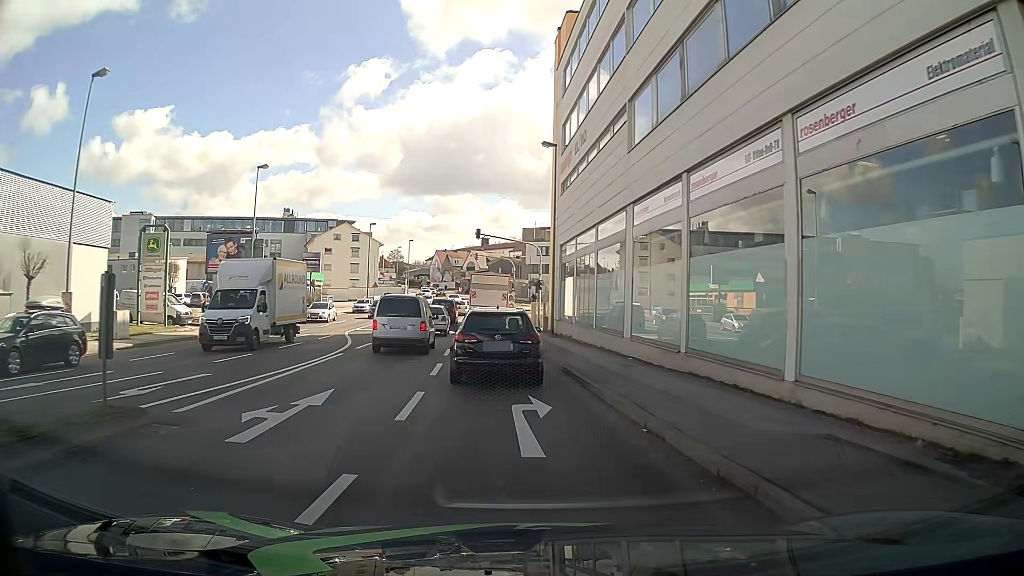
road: tertiary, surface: asphalt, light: Day
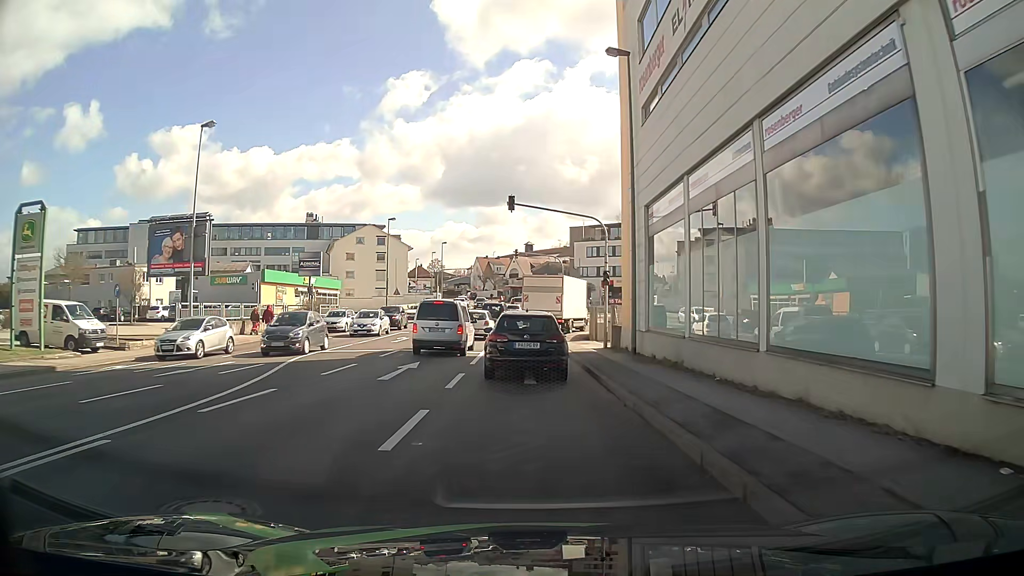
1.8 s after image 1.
(-0.5, +14.0) m; -3°
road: tertiary_link
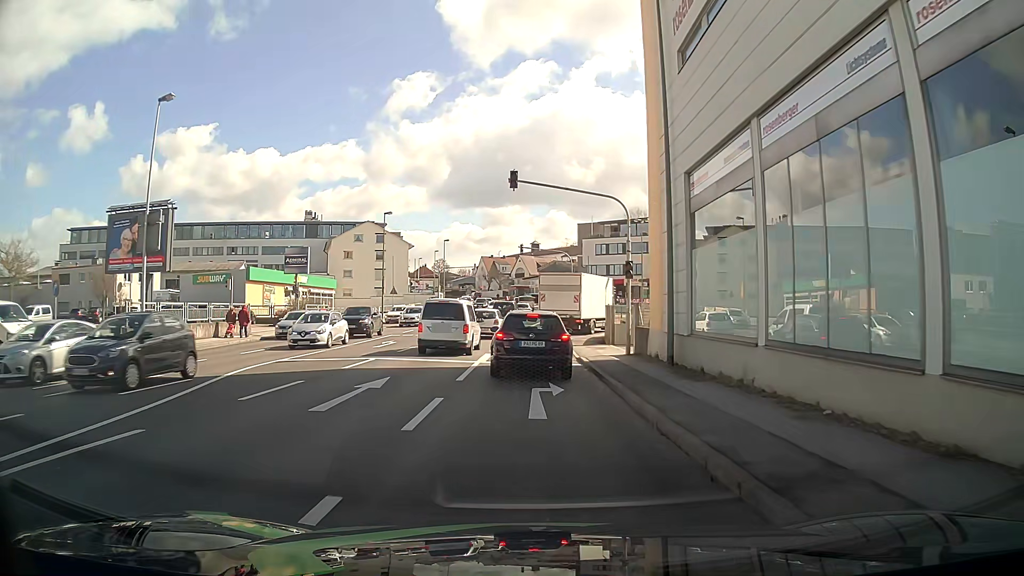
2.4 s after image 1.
(-0.1, +4.8) m; -1°
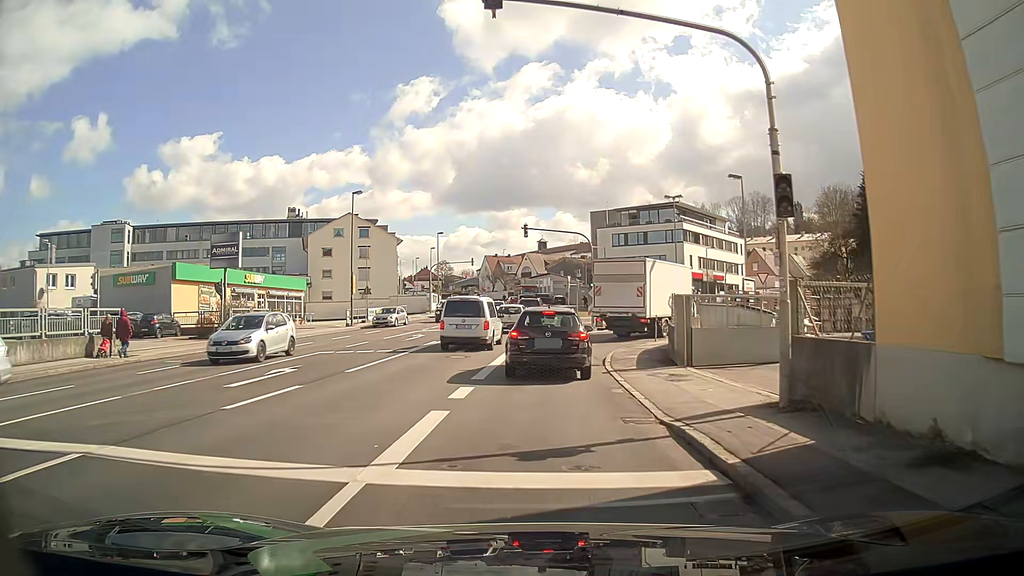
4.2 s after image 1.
(0.0, +13.7) m; 0°
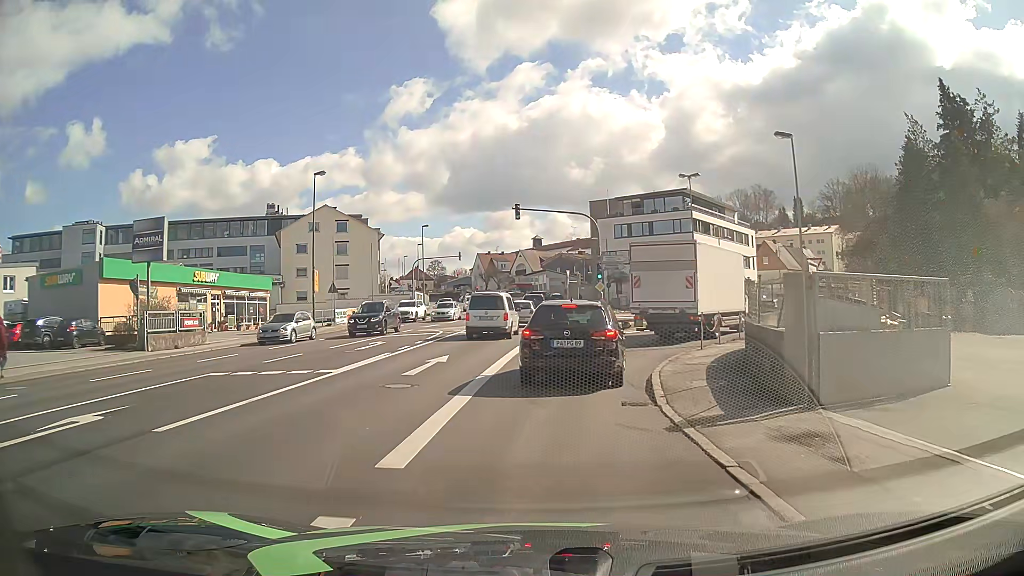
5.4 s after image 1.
(0.0, +7.9) m; +1°
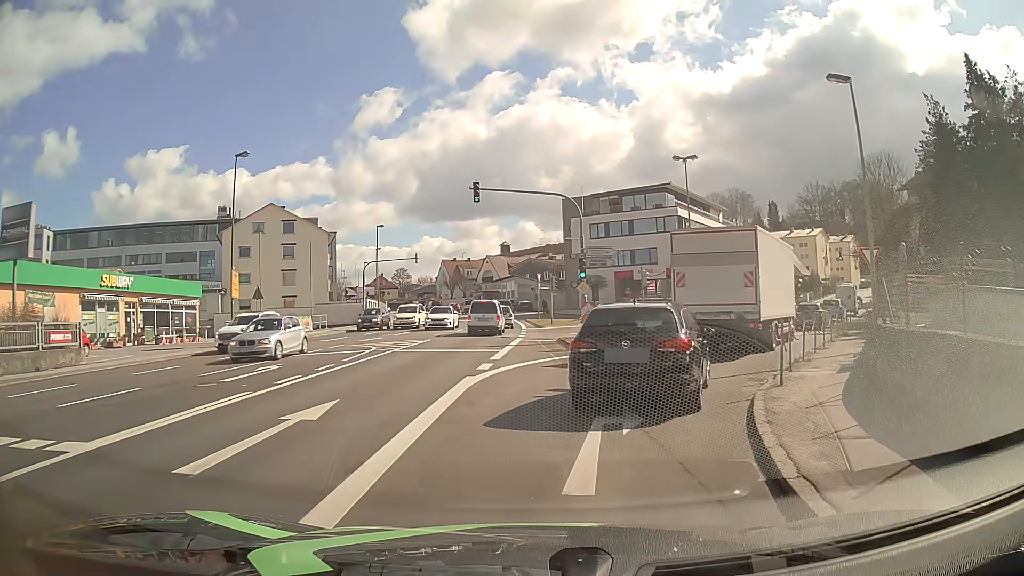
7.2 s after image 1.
(0.0, +7.9) m; +2°
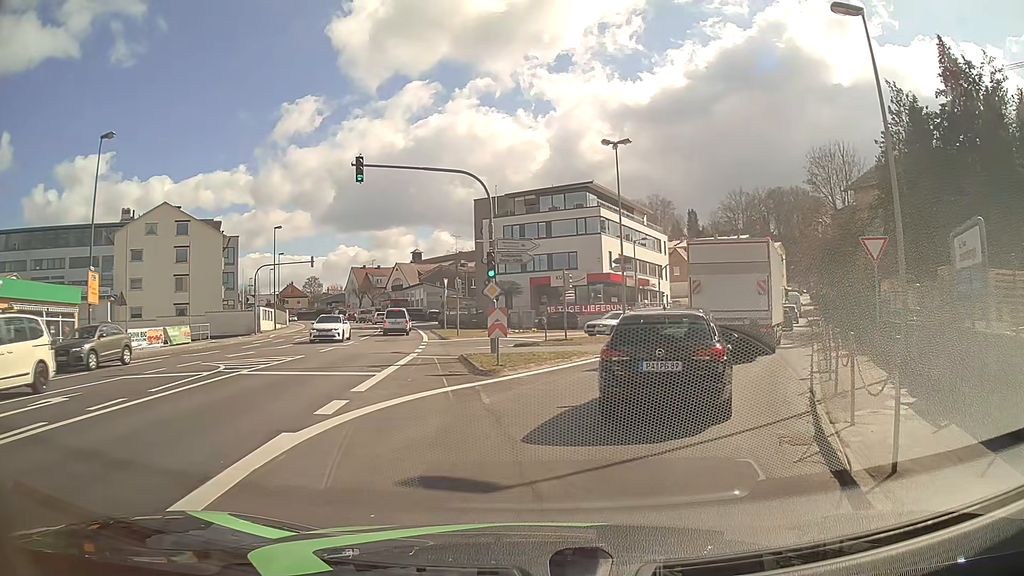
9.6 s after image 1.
(+0.3, +6.0) m; +5°
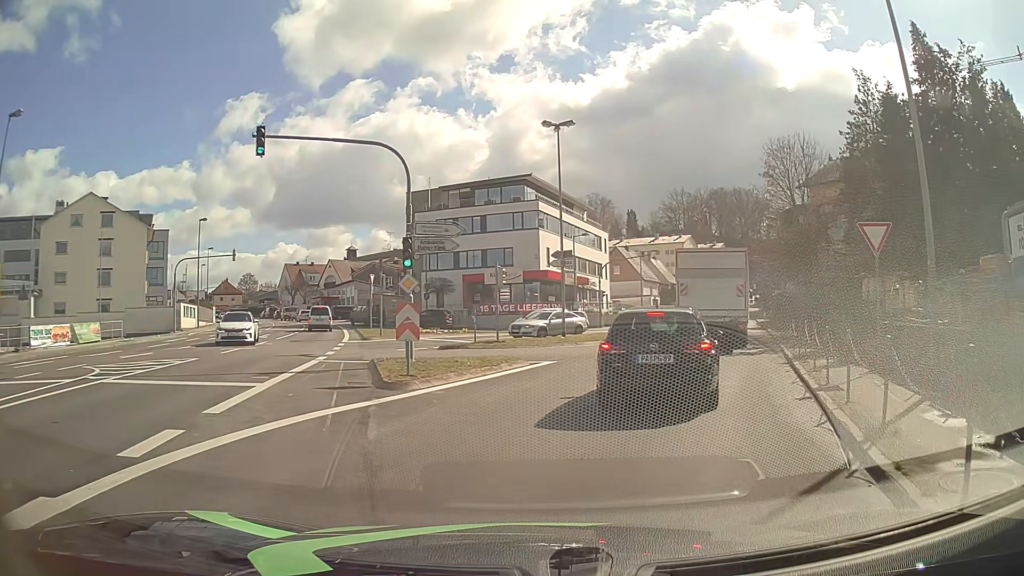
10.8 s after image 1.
(+0.3, +3.6) m; +6°
(+1, +10) (+4, +19) (+8, +29) (+11, +38) (+15, +48) (+18, +57) (+21, +66) (+25, +76) (+28, +85) (+31, +95) m
